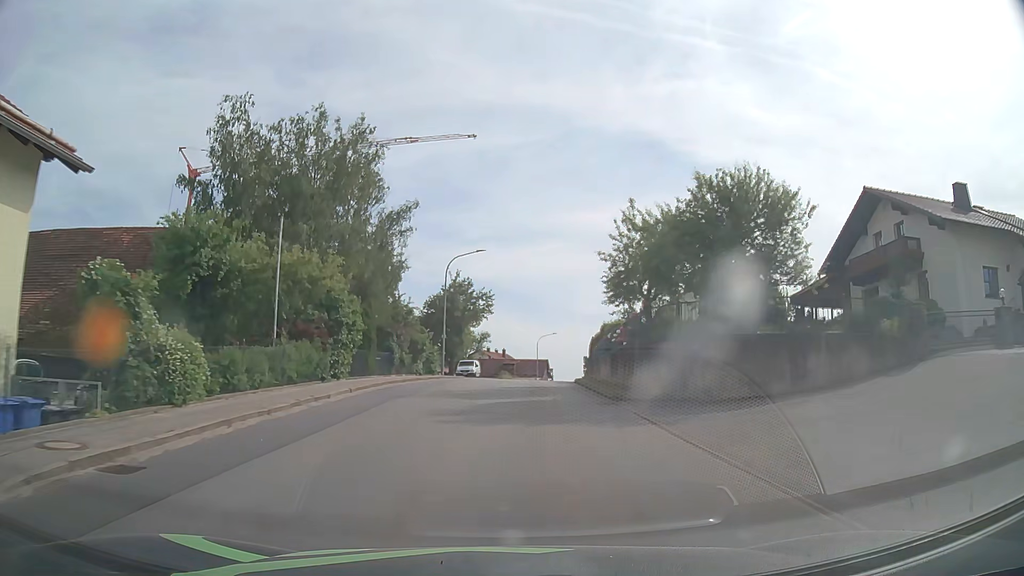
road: tertiary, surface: asphalt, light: Day
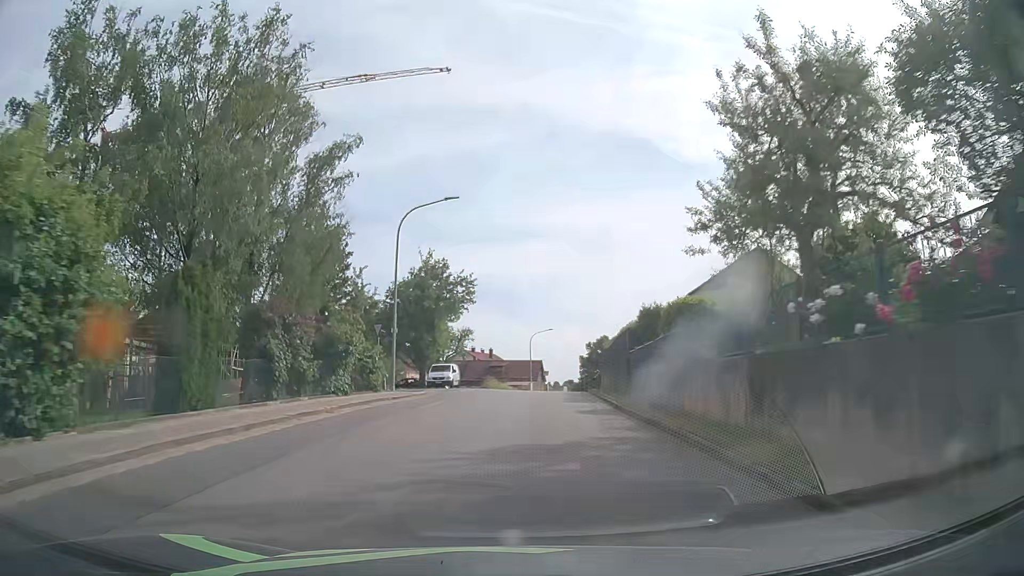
(+0.1, +15.5) m; +1°
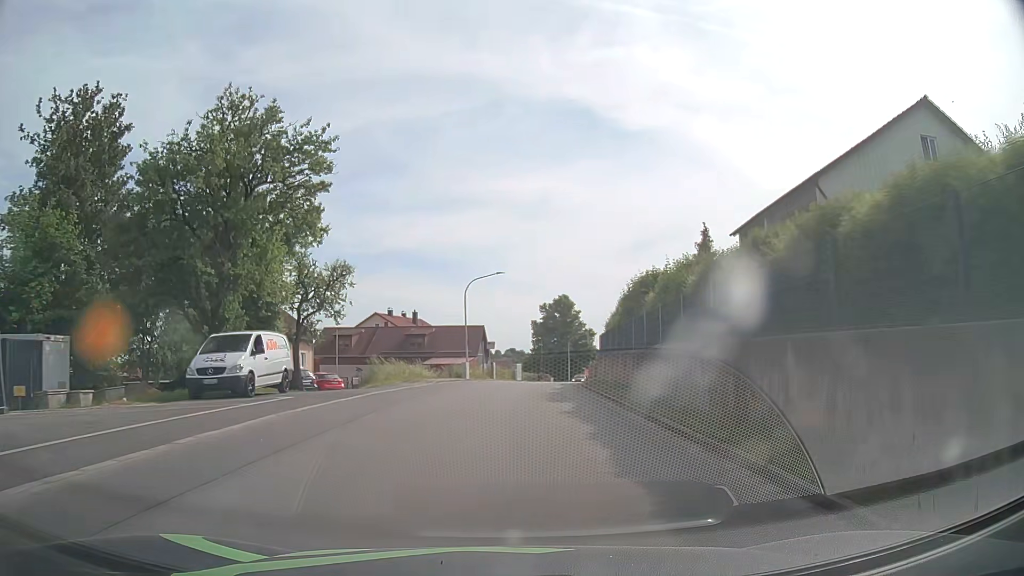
(+1.6, +31.4) m; +6°
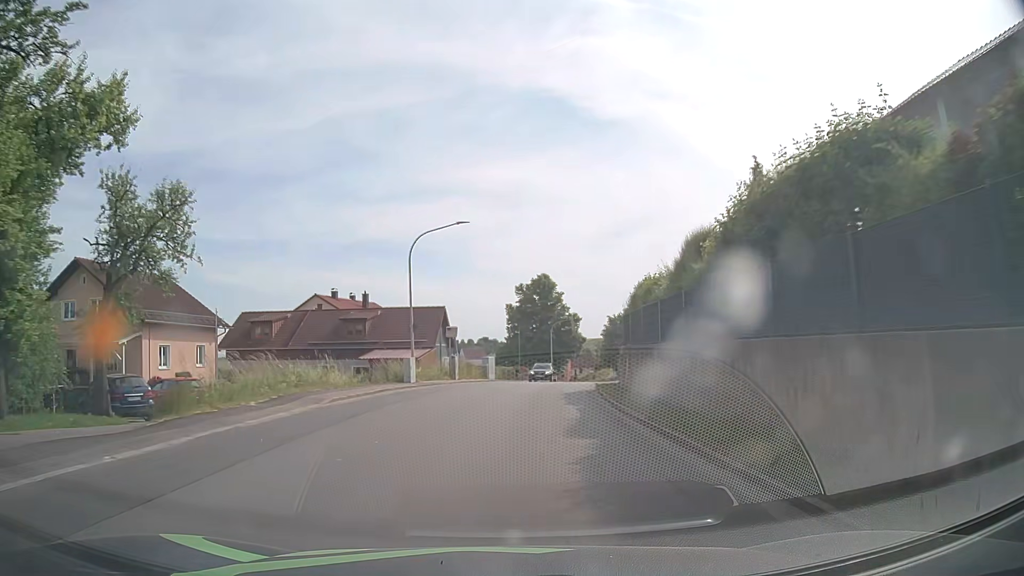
(+0.2, +15.9) m; +1°
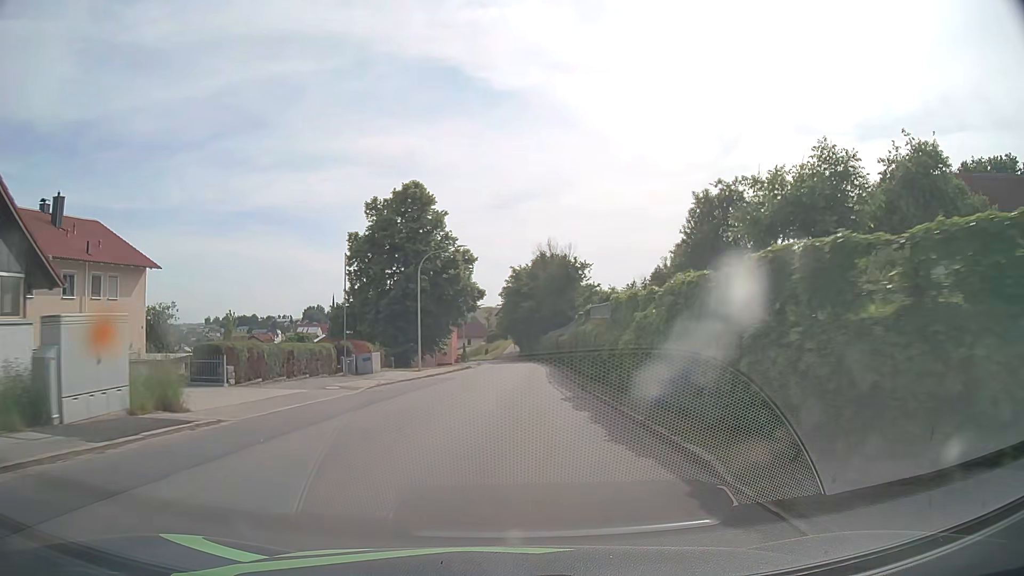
(+3.8, +40.0) m; +10°
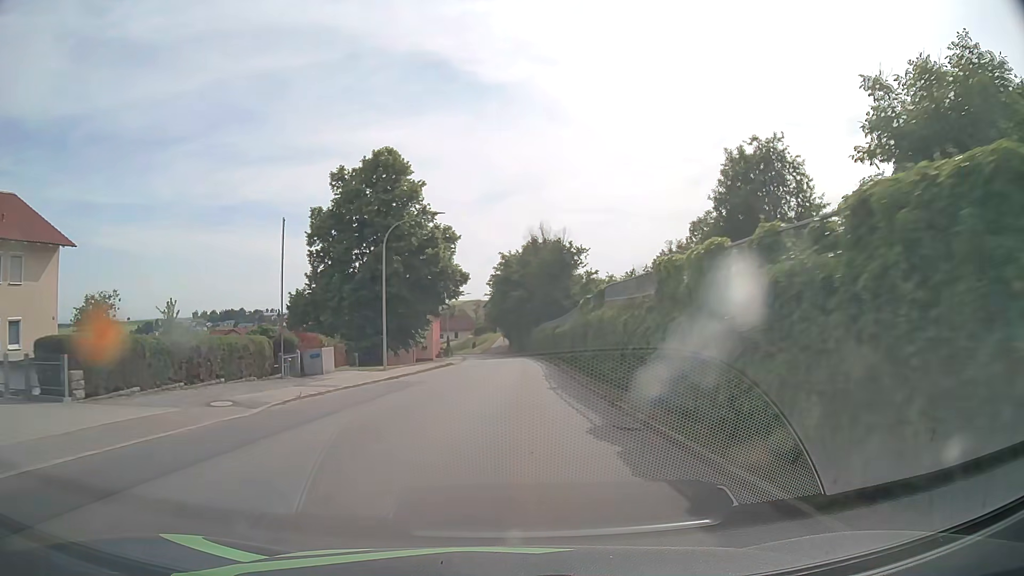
(+0.1, +8.1) m; +1°
